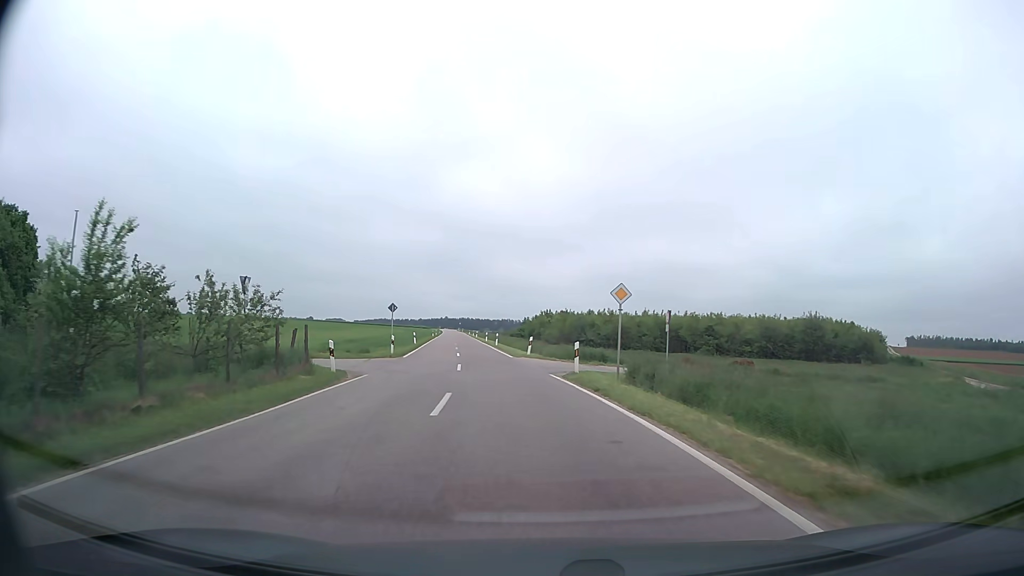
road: unclassified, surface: asphalt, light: Day
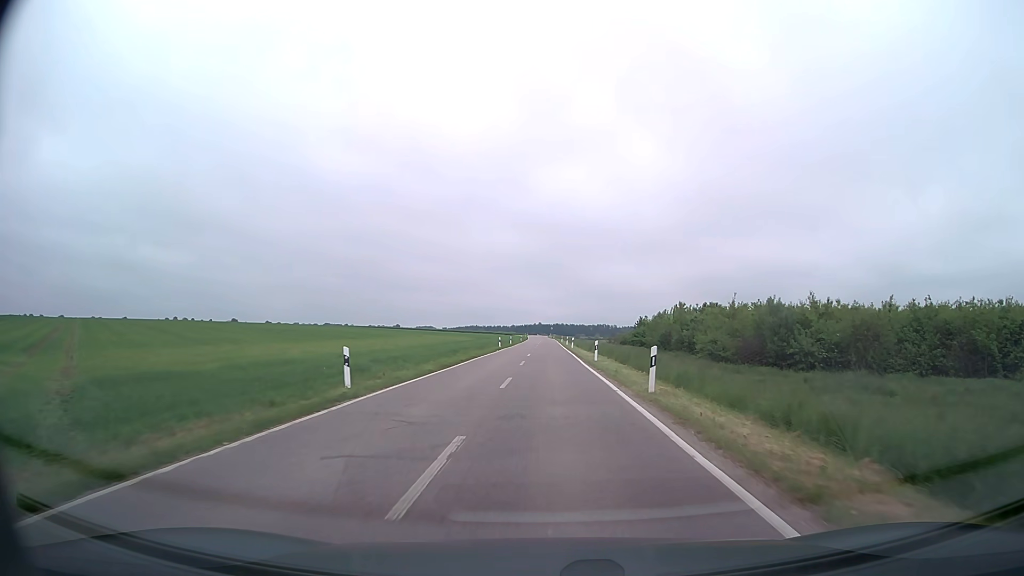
(-4.4, +43.0) m; -8°
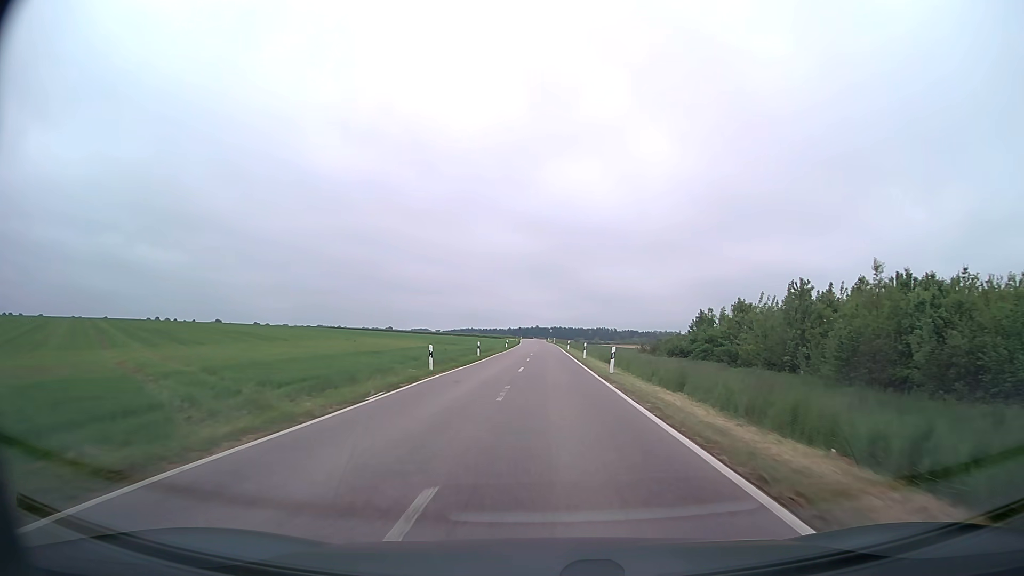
(0.0, +39.7) m; 0°
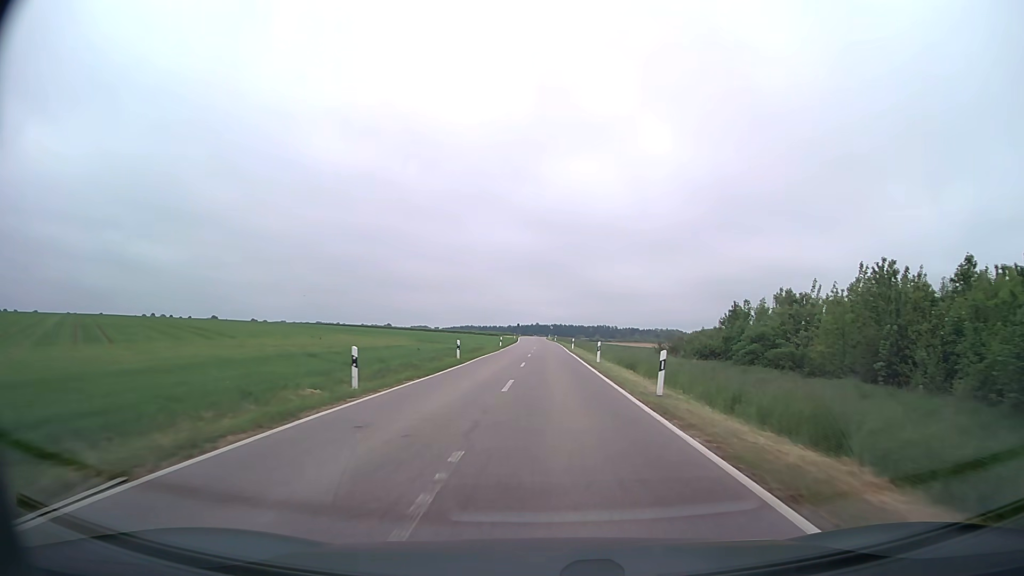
(0.0, +10.9) m; 0°
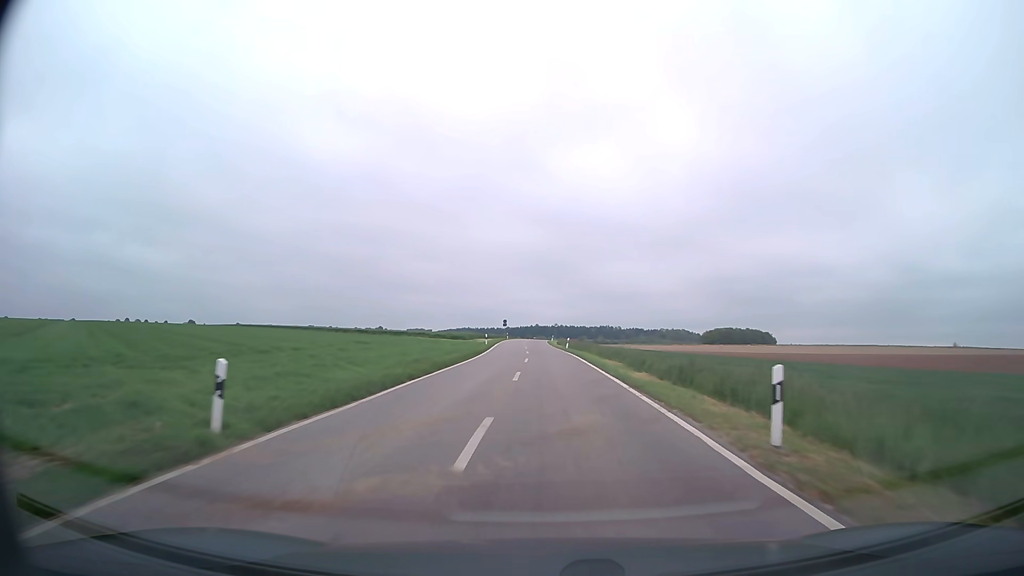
(+0.1, +57.5) m; 0°
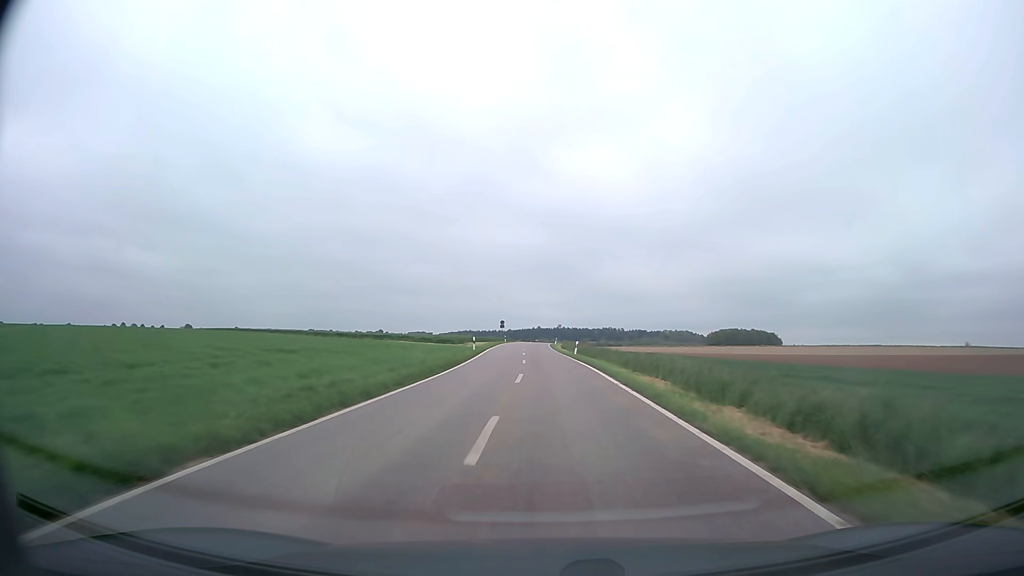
(0.0, +11.9) m; 0°
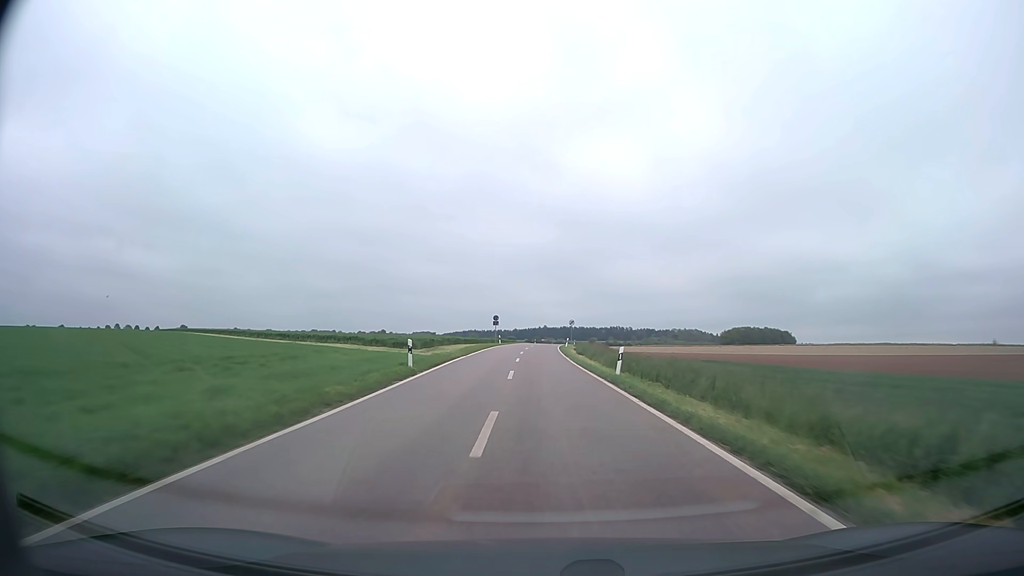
(0.0, +23.7) m; 0°
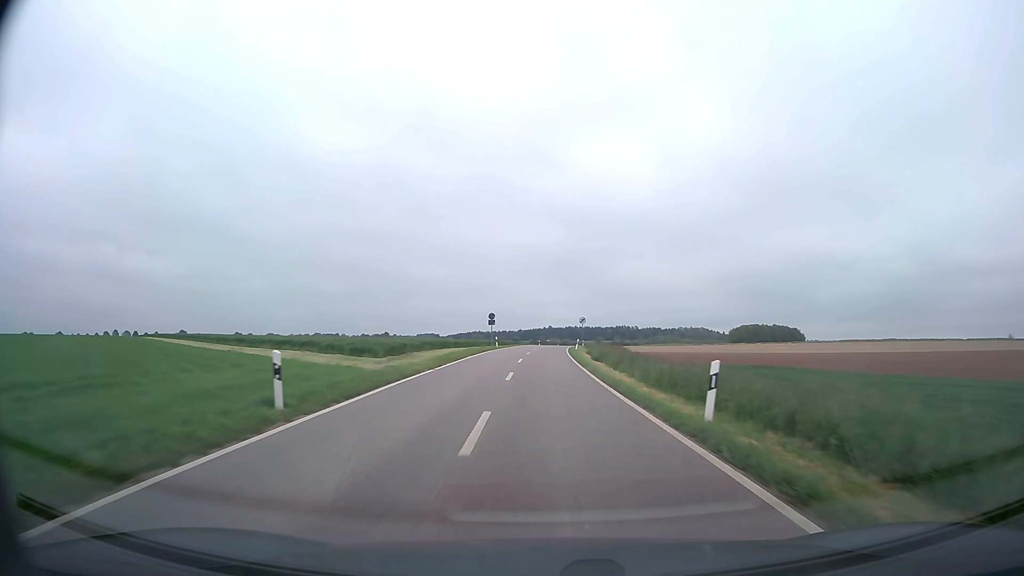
(0.0, +11.9) m; 0°
(0, +10) (0, +20) (0, +30) (0, +40) (0, +50) (0, +60) (+1, +70) (+1, +80) (+2, +90) (+3, +100) m
